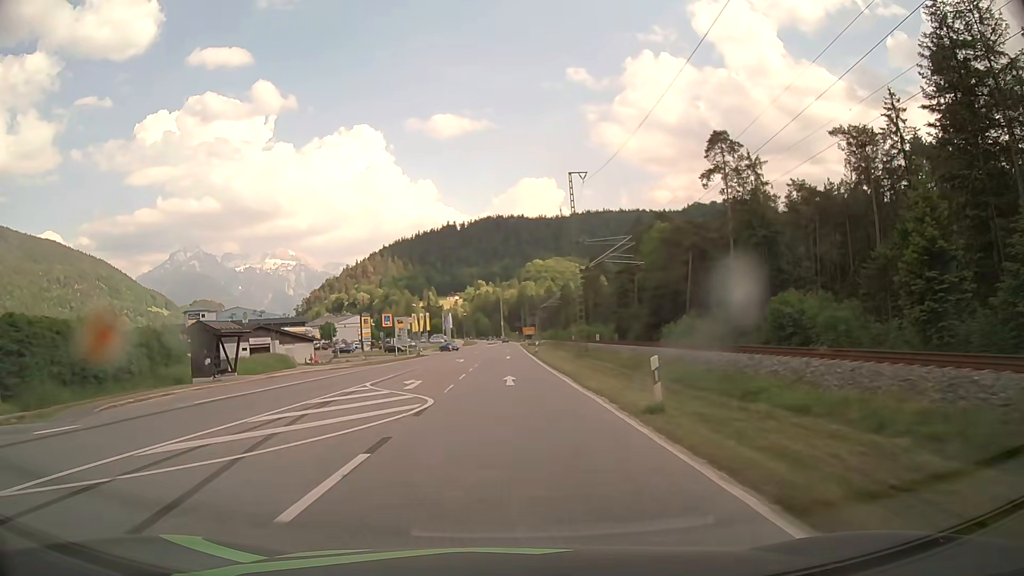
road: primary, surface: asphalt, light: Day
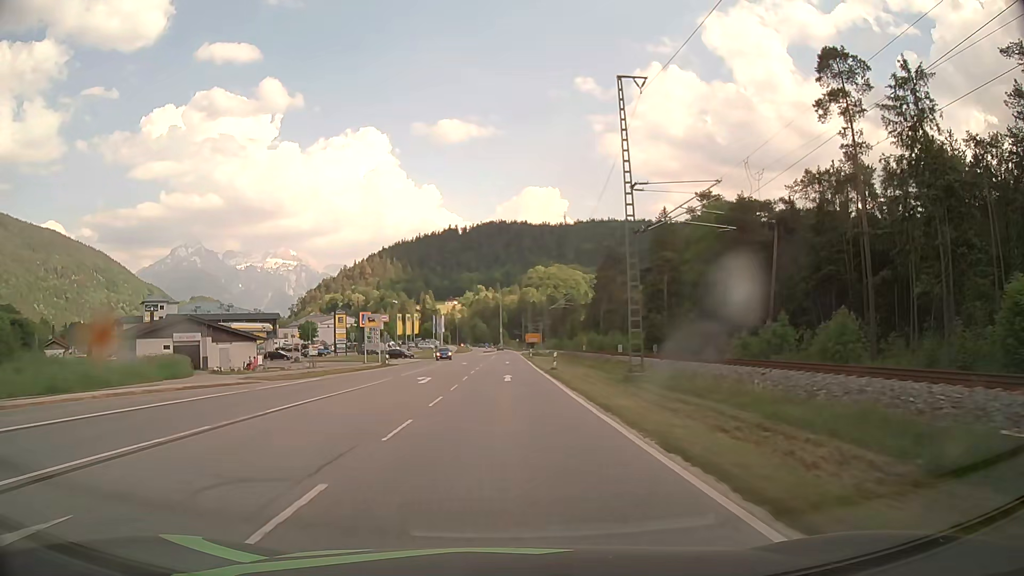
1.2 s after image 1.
(-0.1, +21.2) m; 0°
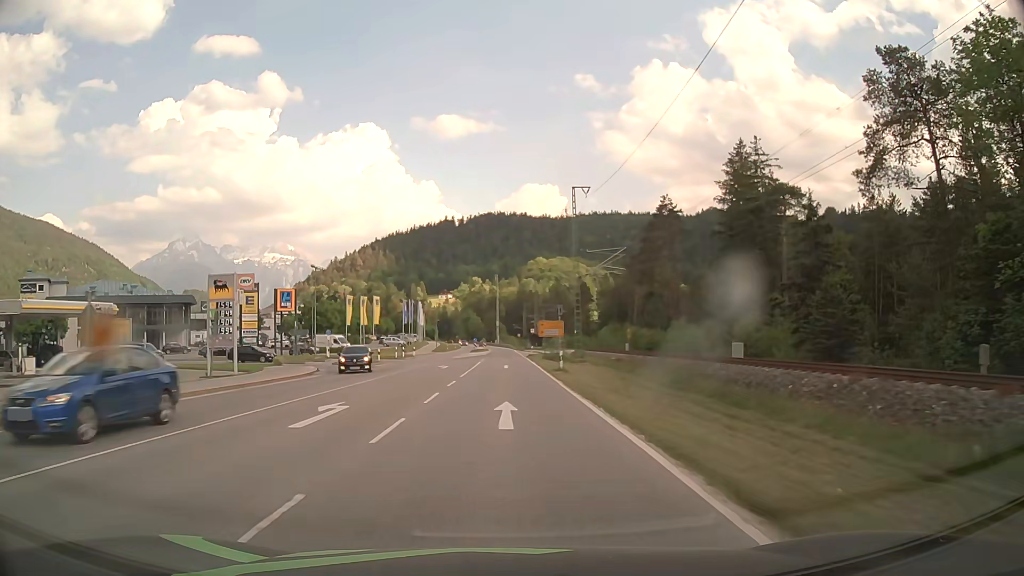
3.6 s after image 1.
(-0.1, +42.5) m; 0°
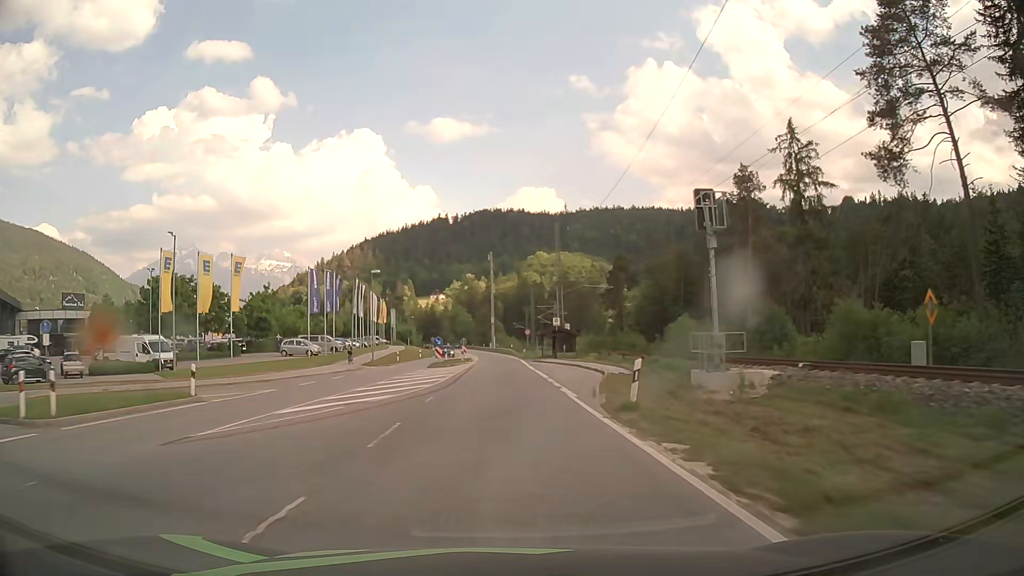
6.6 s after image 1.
(-0.1, +53.5) m; 0°
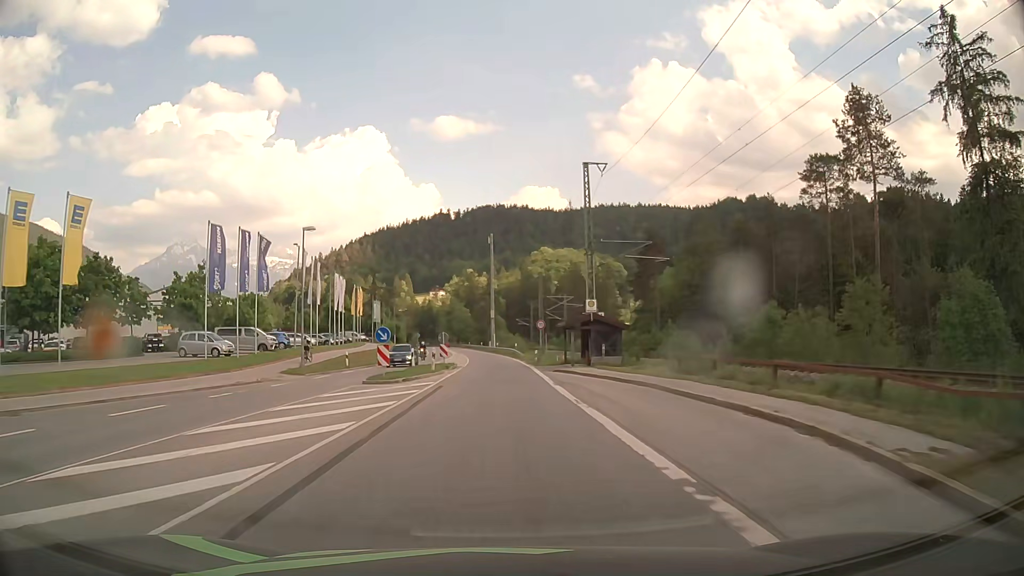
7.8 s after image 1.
(0.0, +21.5) m; 0°
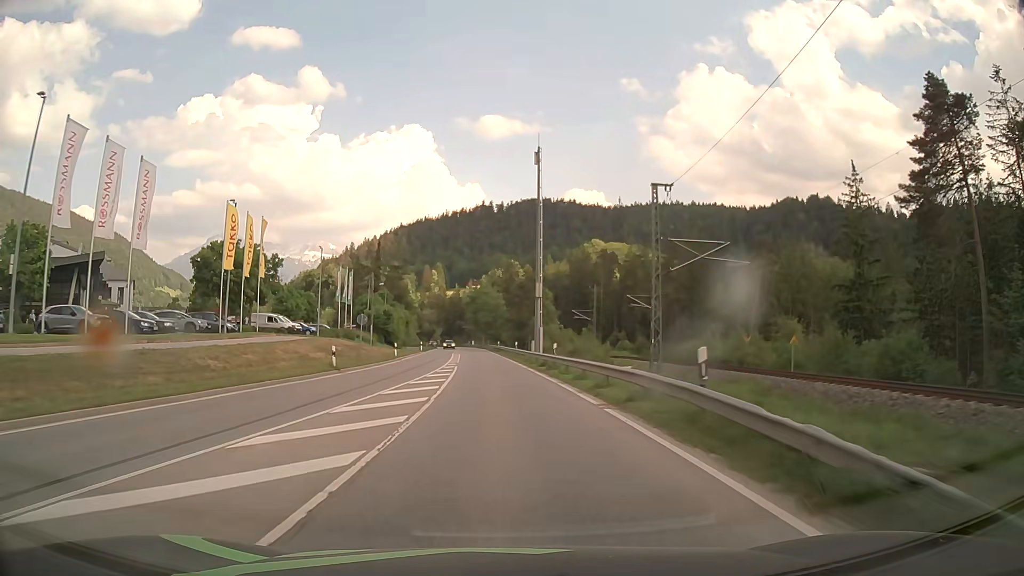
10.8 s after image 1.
(-1.1, +53.7) m; -3°
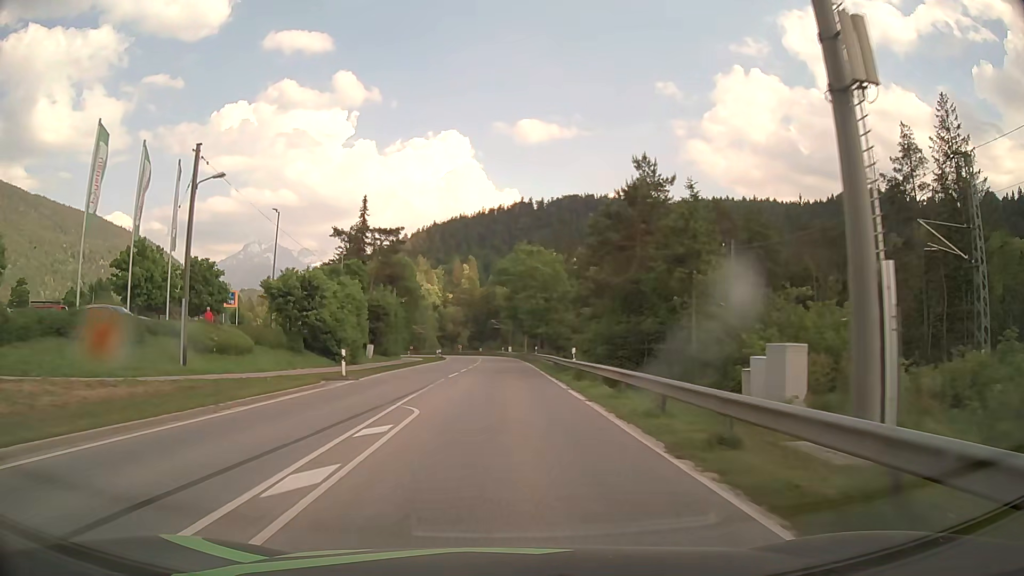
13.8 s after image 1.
(-1.9, +53.5) m; -3°
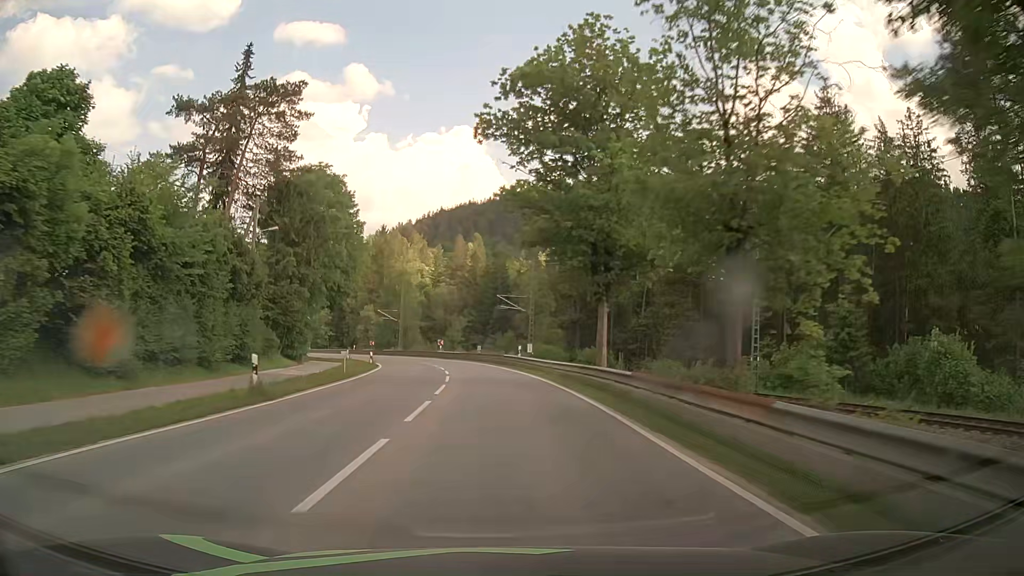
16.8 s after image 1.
(-0.7, +53.6) m; -1°
(0, +10) (0, +20) (-1, +30) (-2, +40) (-4, +50) (-6, +59) (-10, +69) (-14, +78) (-19, +87) (-24, +95) m
